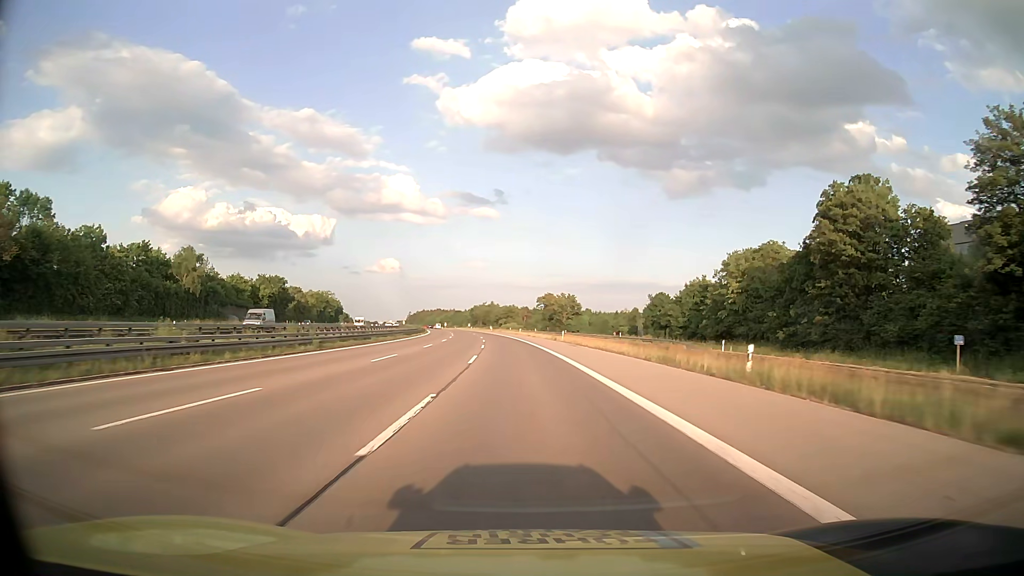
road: motorway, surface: asphalt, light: Day
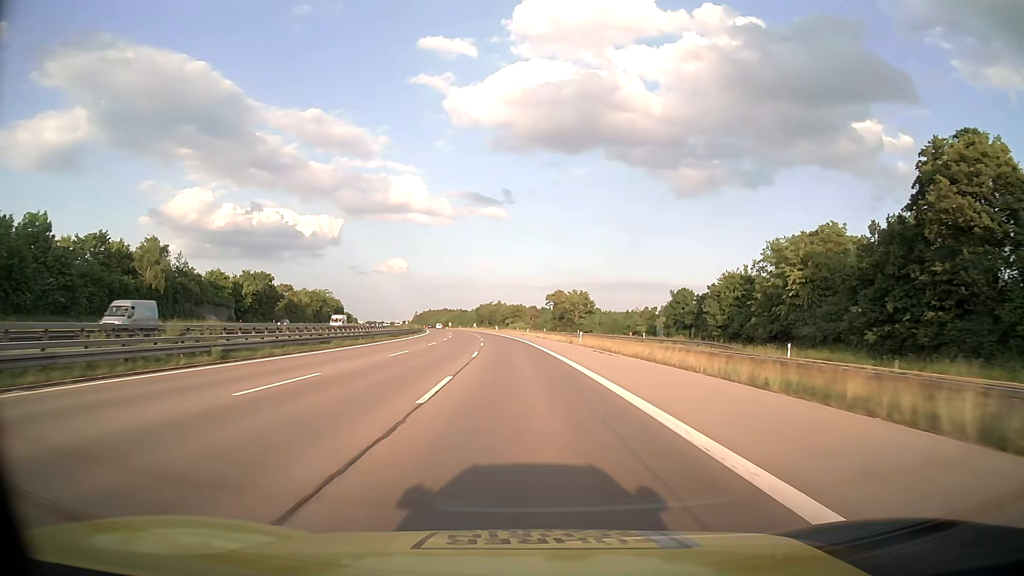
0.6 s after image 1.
(-0.1, +13.2) m; -1°
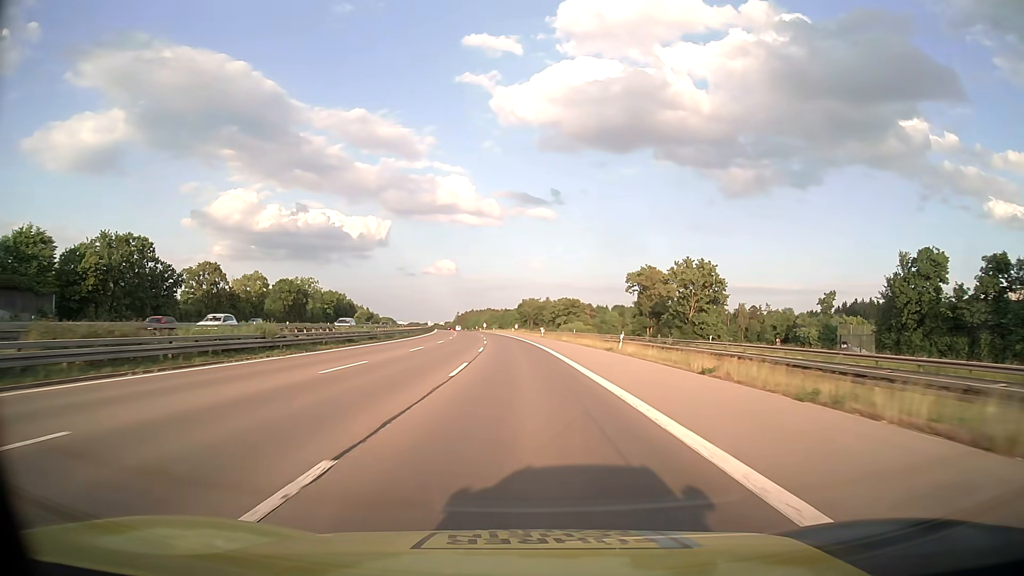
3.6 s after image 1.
(-2.2, +66.0) m; -4°
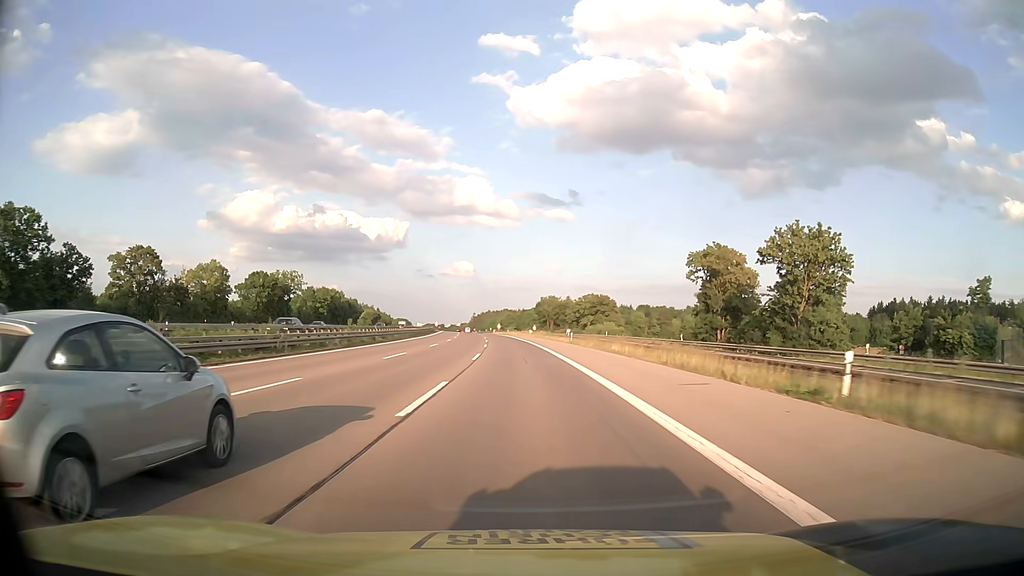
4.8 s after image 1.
(-0.3, +26.5) m; -2°
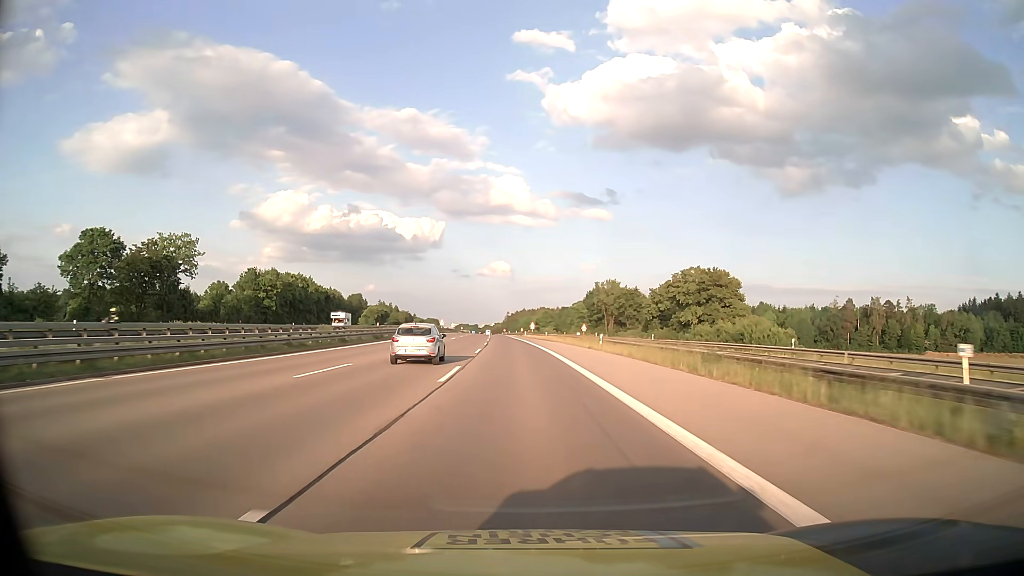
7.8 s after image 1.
(-2.0, +66.2) m; -3°
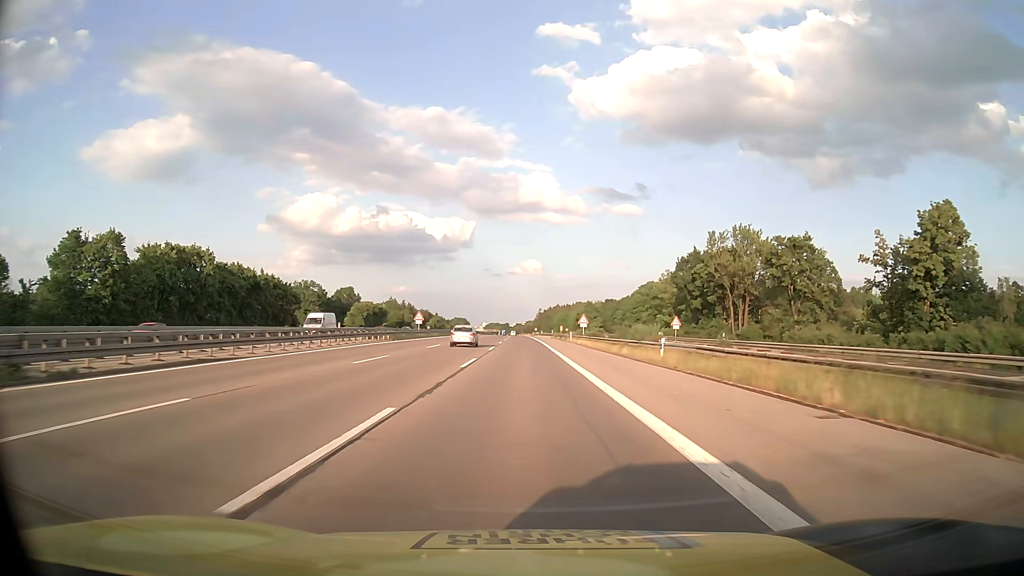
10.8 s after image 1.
(-1.7, +66.2) m; -3°
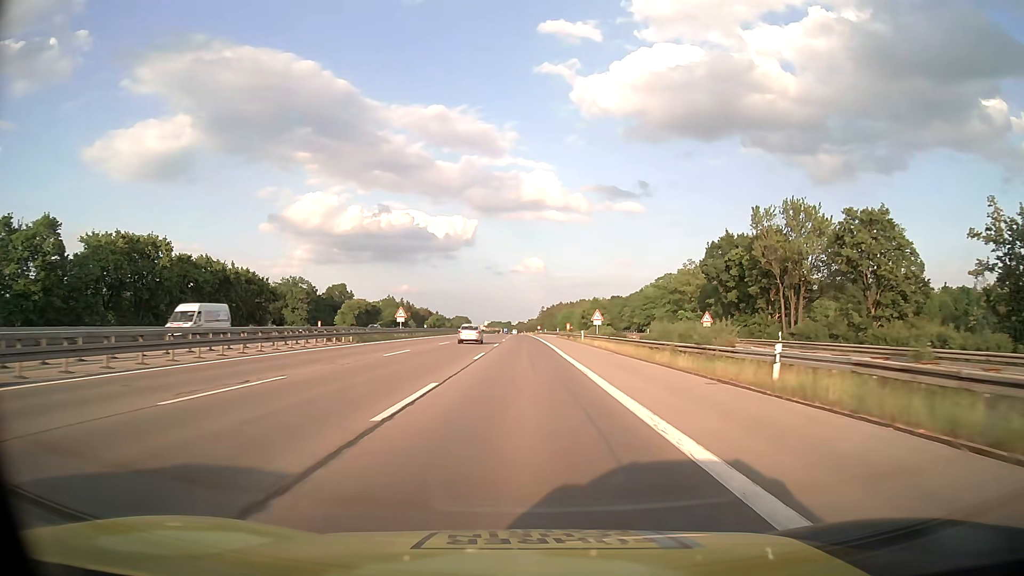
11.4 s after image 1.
(-0.1, +13.3) m; 0°
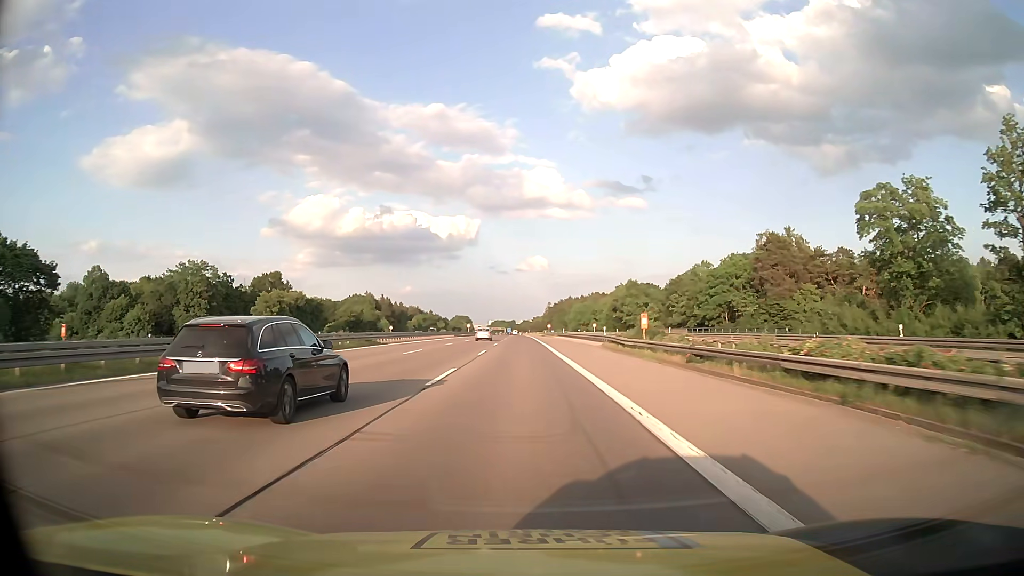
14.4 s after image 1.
(0.0, +66.4) m; 0°
(0, +10) (0, +20) (0, +30) (0, +40) (0, +50) (0, +60) (-1, +70) (-1, +80) (-1, +90) (-1, +100) m
